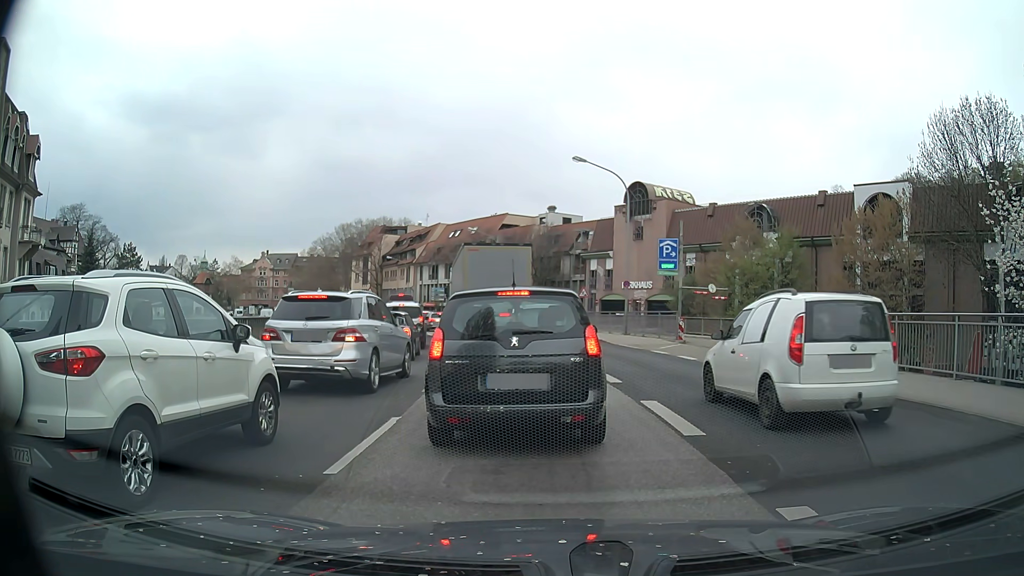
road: primary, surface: asphalt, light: Day
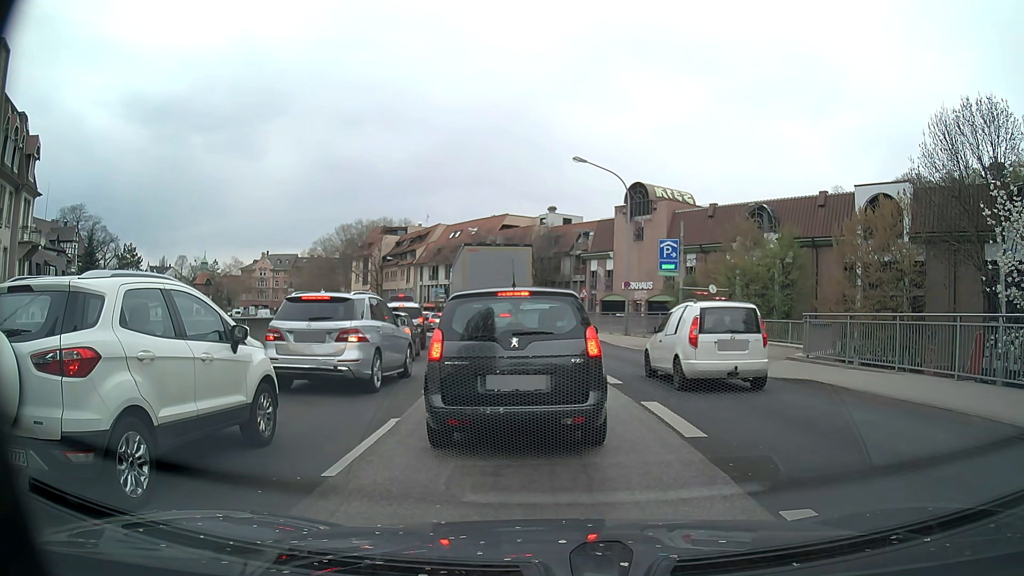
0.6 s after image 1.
(0.0, 0.0) m; 0°
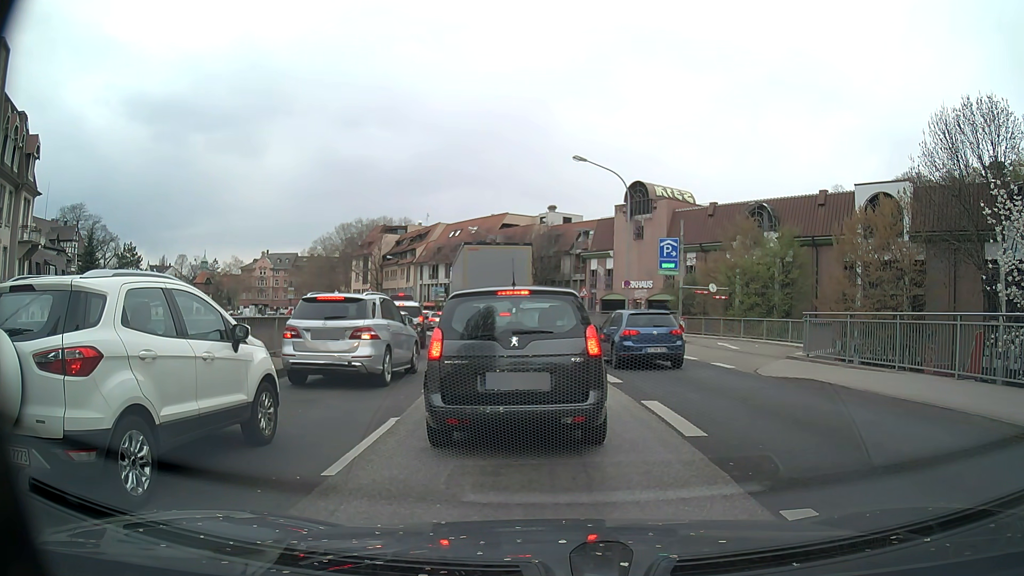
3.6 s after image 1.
(0.0, +0.1) m; 0°
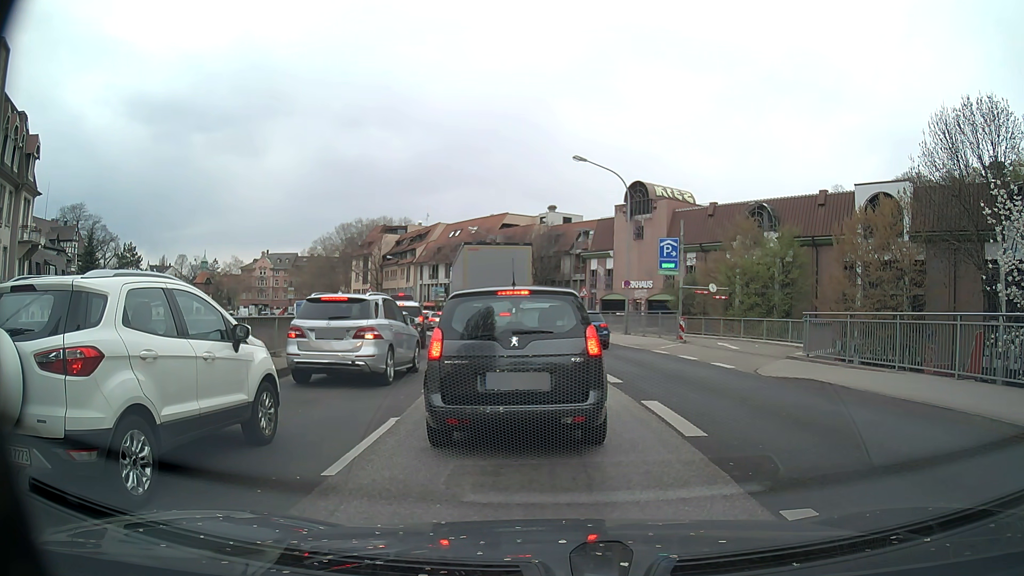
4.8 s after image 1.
(0.0, 0.0) m; 0°
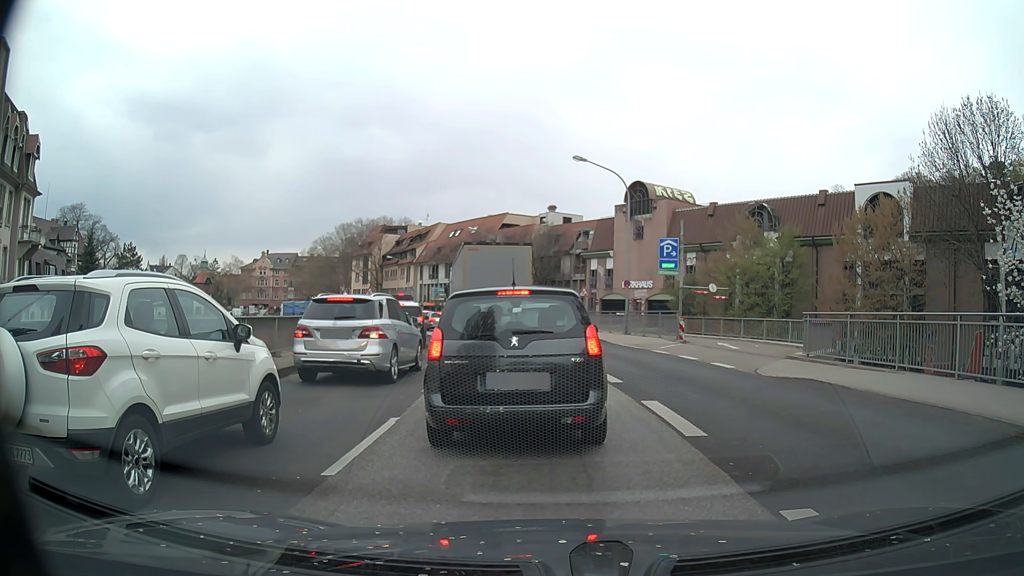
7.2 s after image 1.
(0.0, 0.0) m; 0°
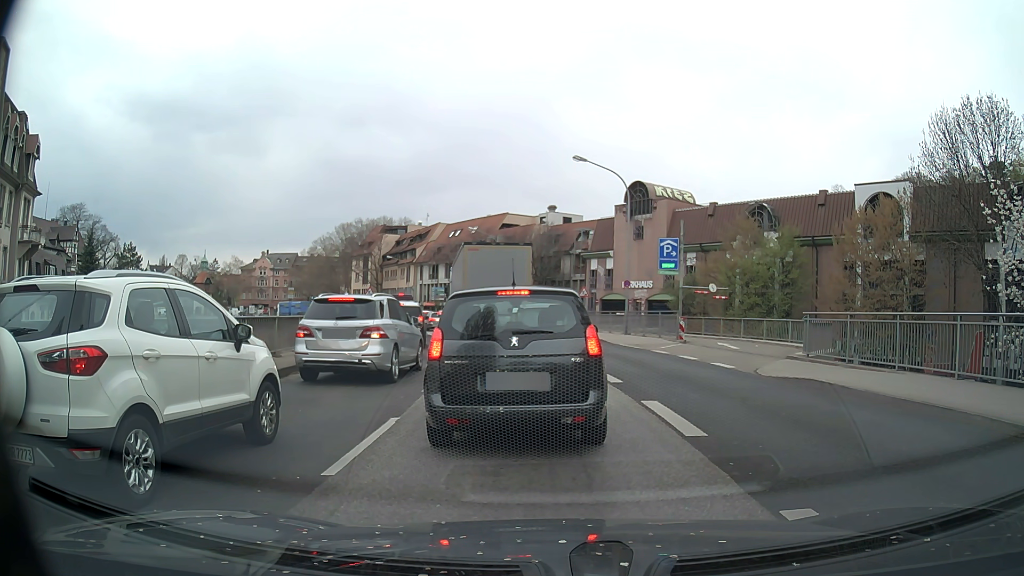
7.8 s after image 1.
(0.0, 0.0) m; 0°
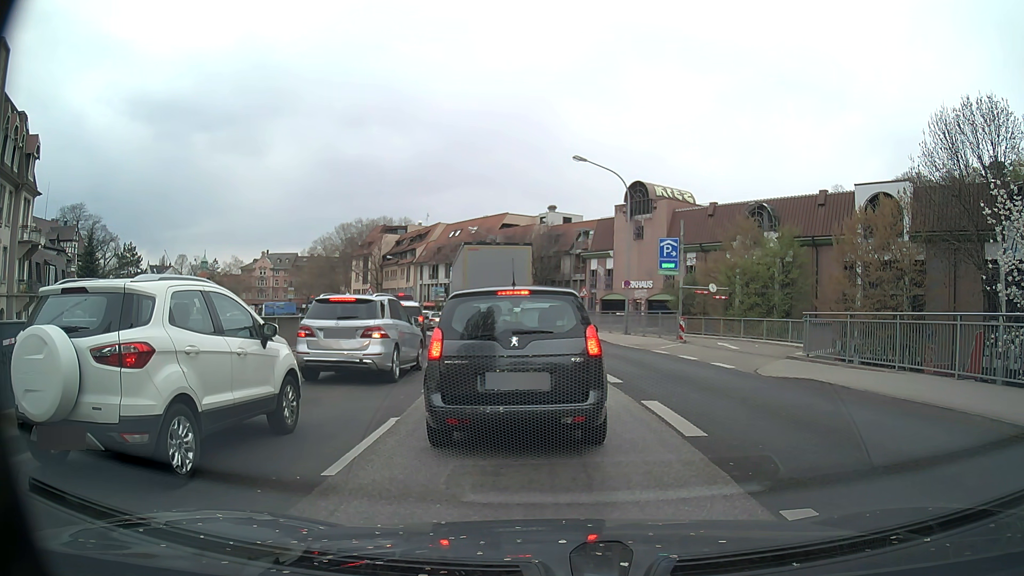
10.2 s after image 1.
(0.0, 0.0) m; 0°
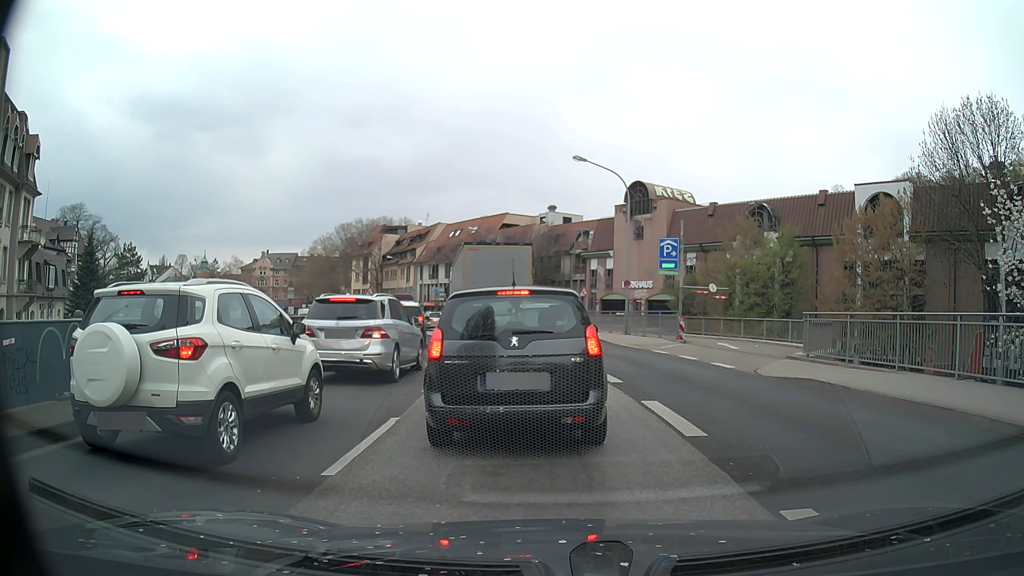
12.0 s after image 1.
(0.0, 0.0) m; 0°
(-1, +10) (-2, +20) (-4, +30) (-6, +39) (-10, +49) (-13, +58) (-18, +67) (-23, +76) (-28, +84) (-33, +93) m
